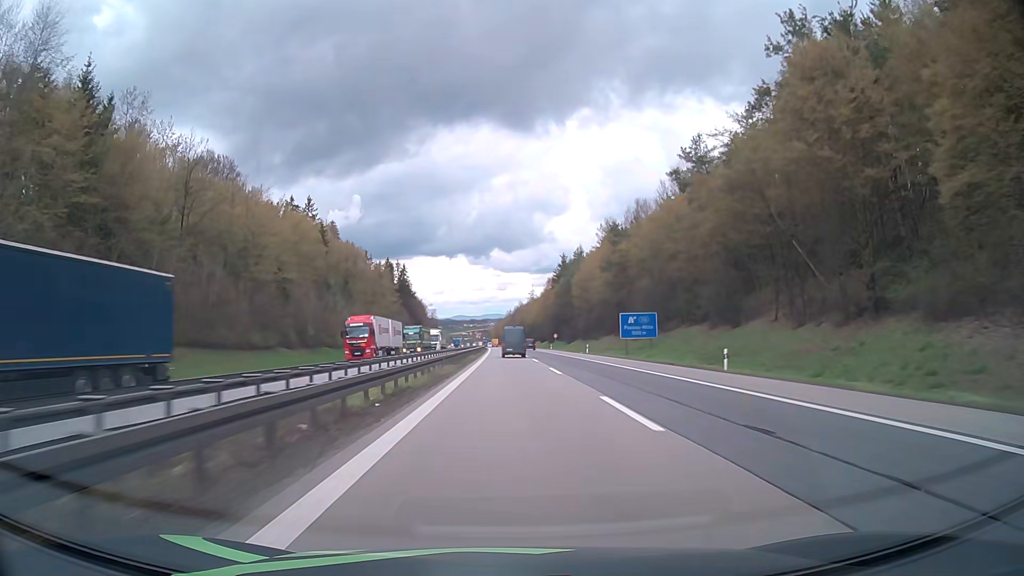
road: motorway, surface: asphalt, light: Day
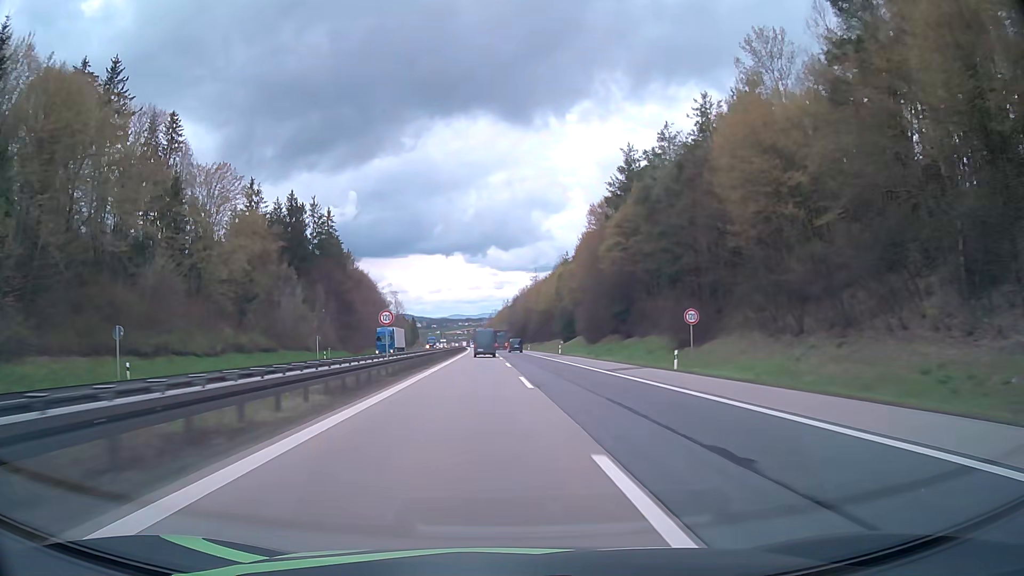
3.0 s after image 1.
(+0.2, +97.9) m; 0°
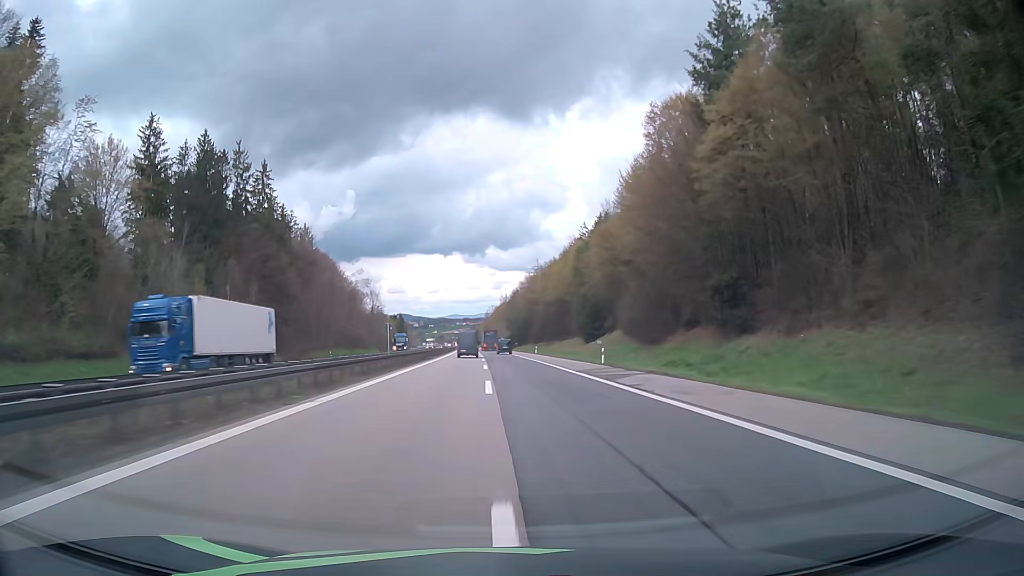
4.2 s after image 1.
(+0.1, +38.1) m; 0°
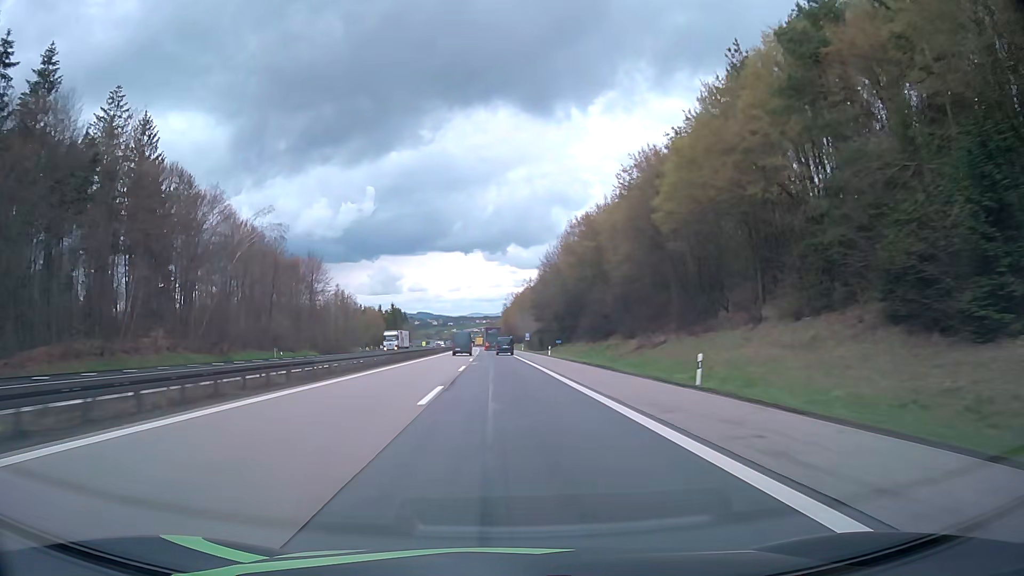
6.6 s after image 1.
(-0.9, +74.7) m; -1°
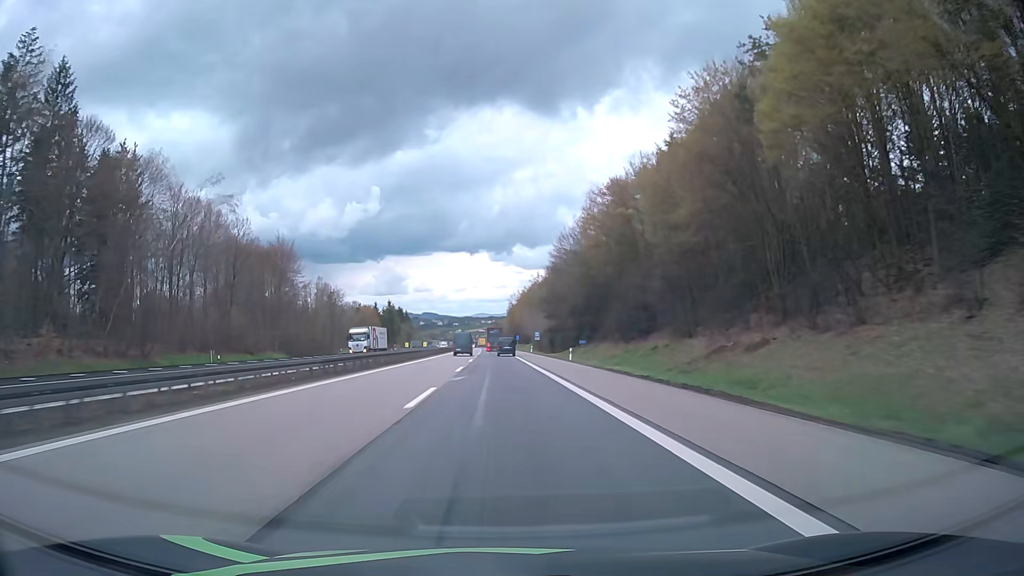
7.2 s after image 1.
(-0.1, +18.4) m; 0°
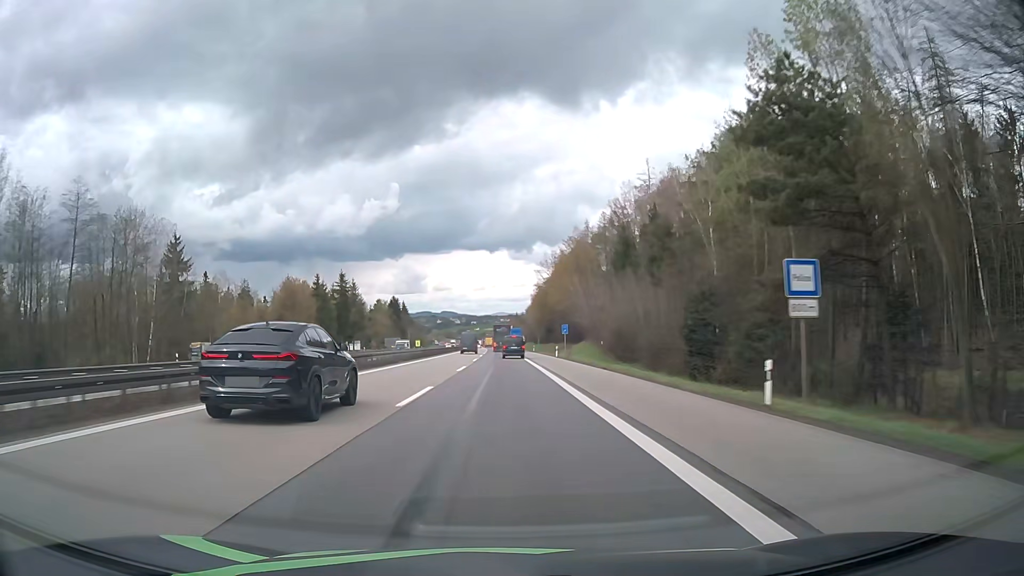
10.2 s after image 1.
(-1.6, +89.9) m; -2°
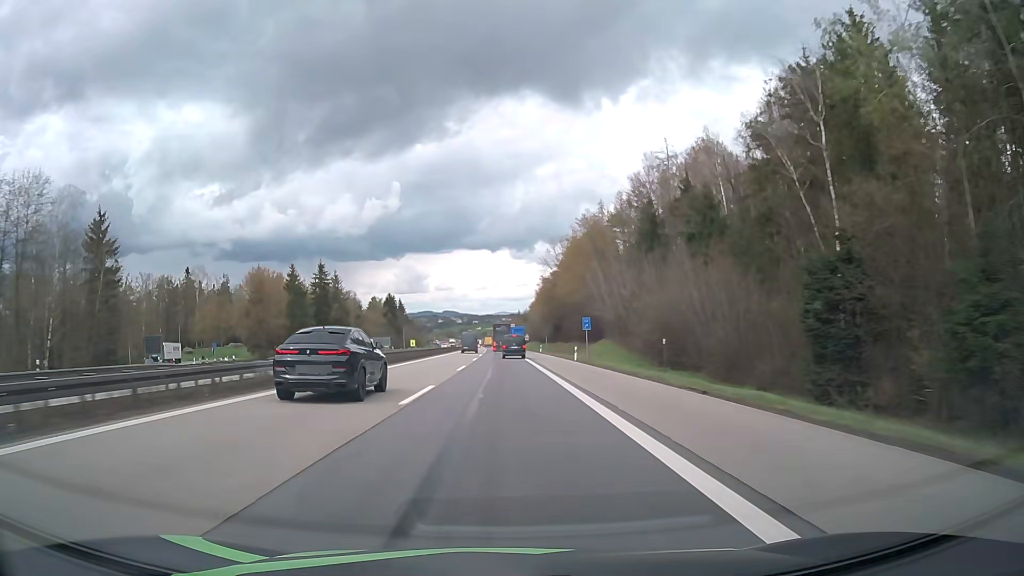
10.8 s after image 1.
(0.0, +17.6) m; 0°
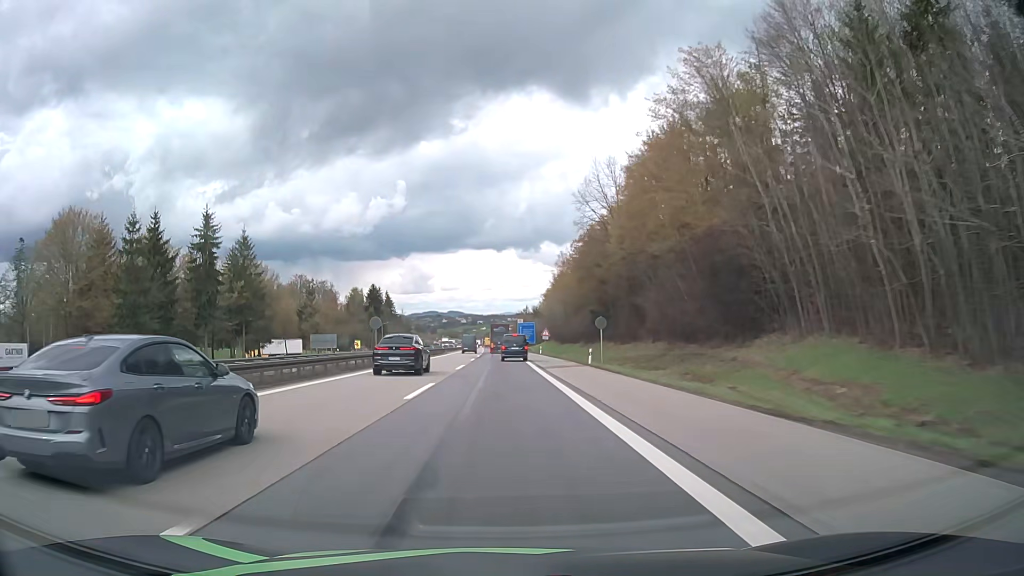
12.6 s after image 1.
(-0.2, +52.0) m; -1°
(0, +10) (0, +20) (0, +30) (0, +40) (0, +50) (0, +60) (-1, +70) (-1, +80) (-1, +90) (-1, +100) m
